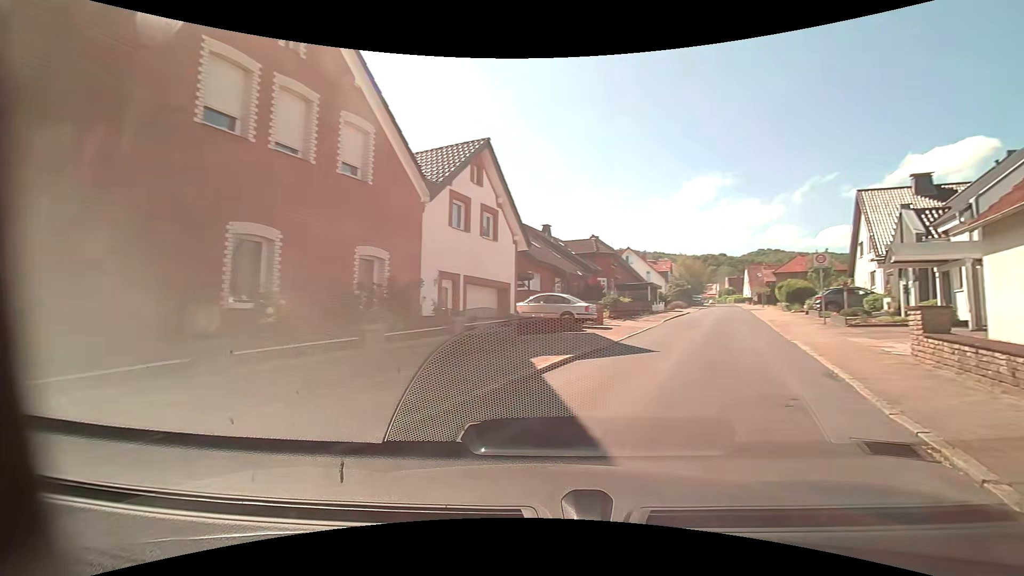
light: Day
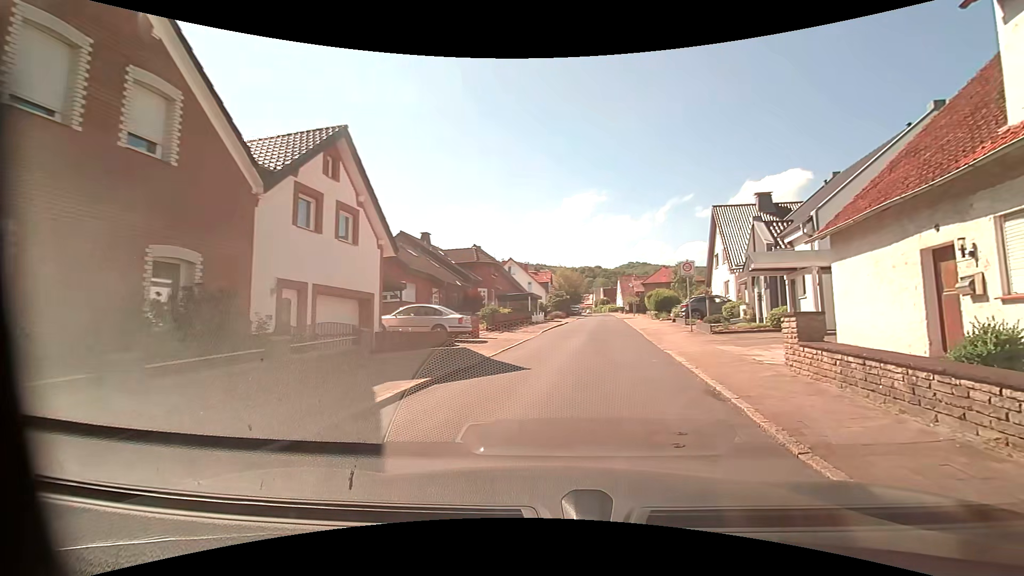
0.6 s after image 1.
(+0.4, +2.2) m; +14°
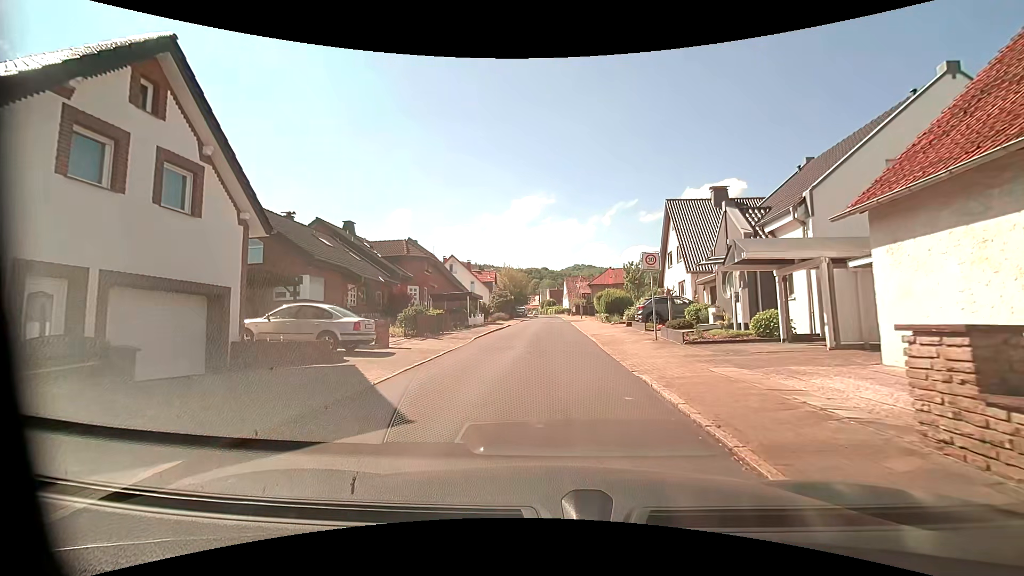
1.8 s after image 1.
(+0.6, +5.1) m; +8°
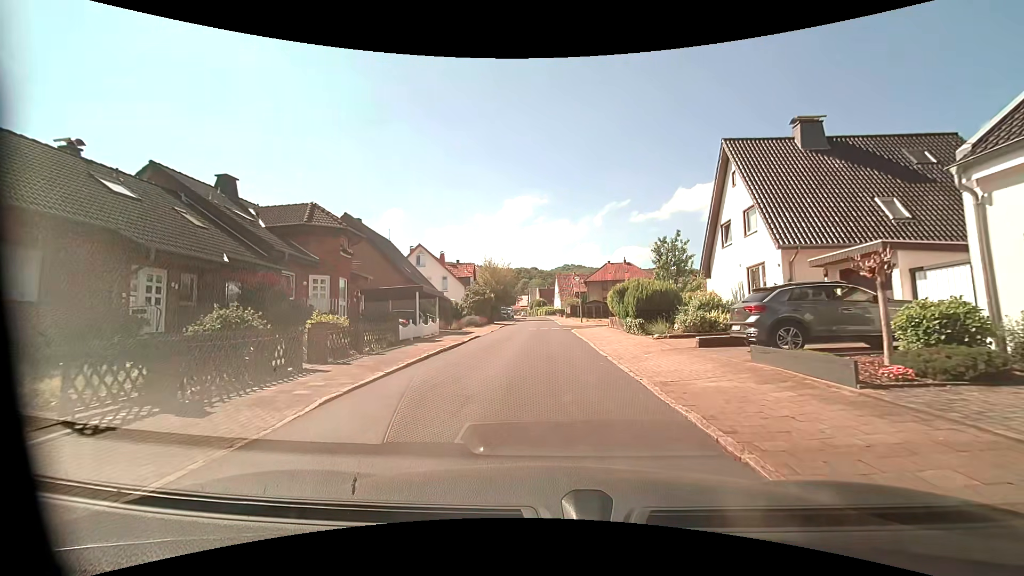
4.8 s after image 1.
(0.0, +14.9) m; +1°
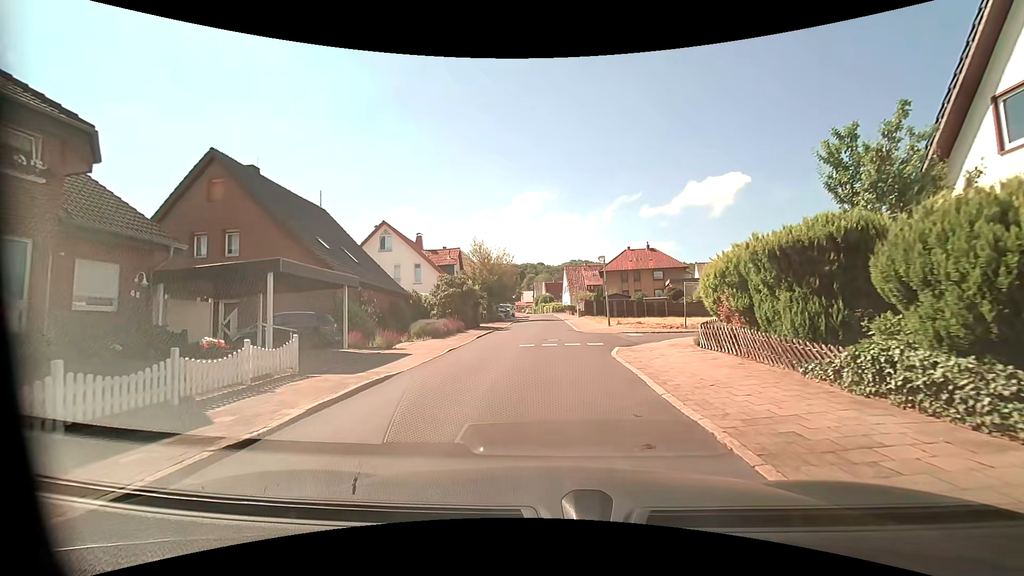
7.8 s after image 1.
(+0.1, +16.1) m; 0°
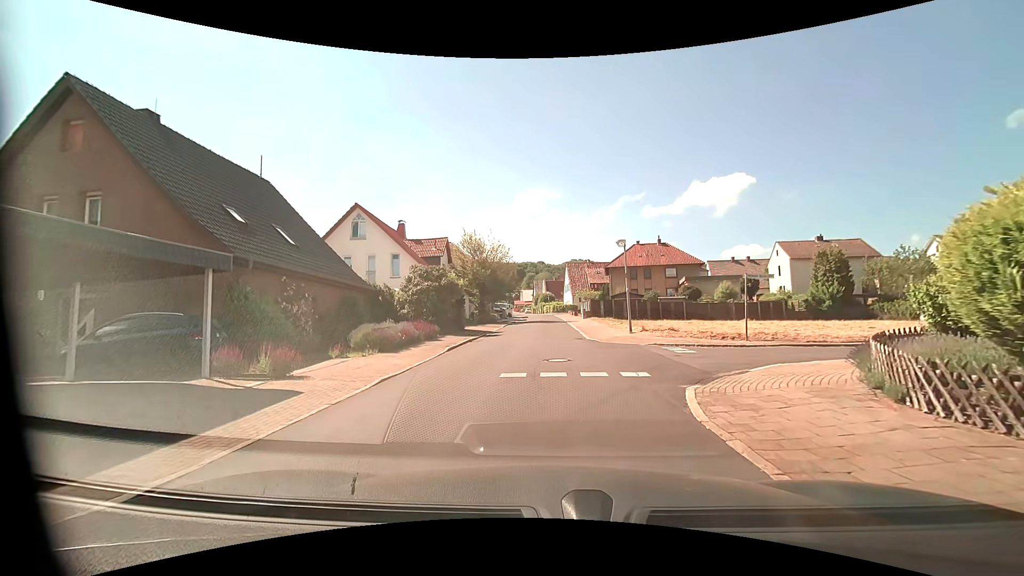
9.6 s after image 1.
(-0.1, +7.1) m; 0°
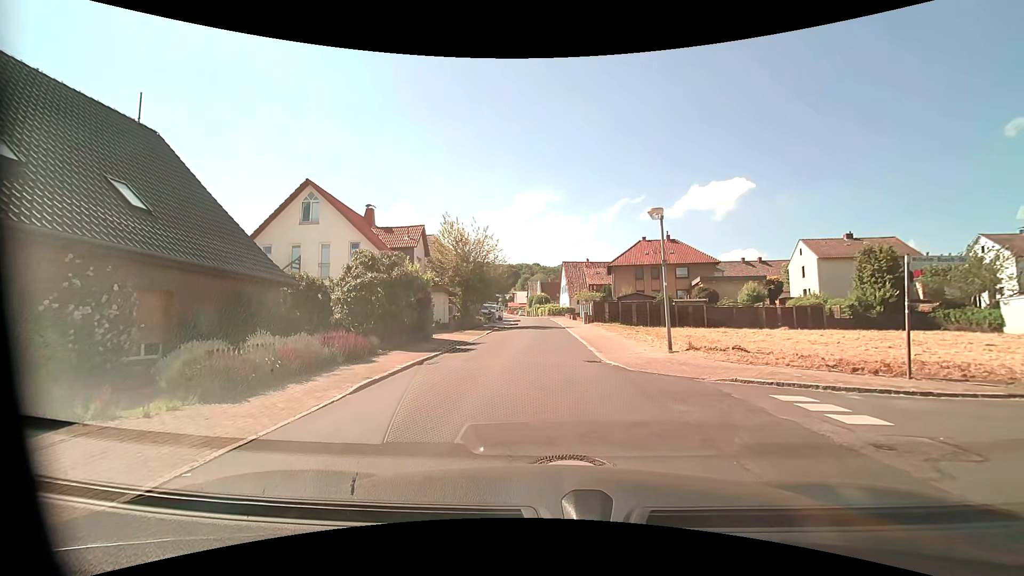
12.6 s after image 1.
(0.0, +7.7) m; 0°
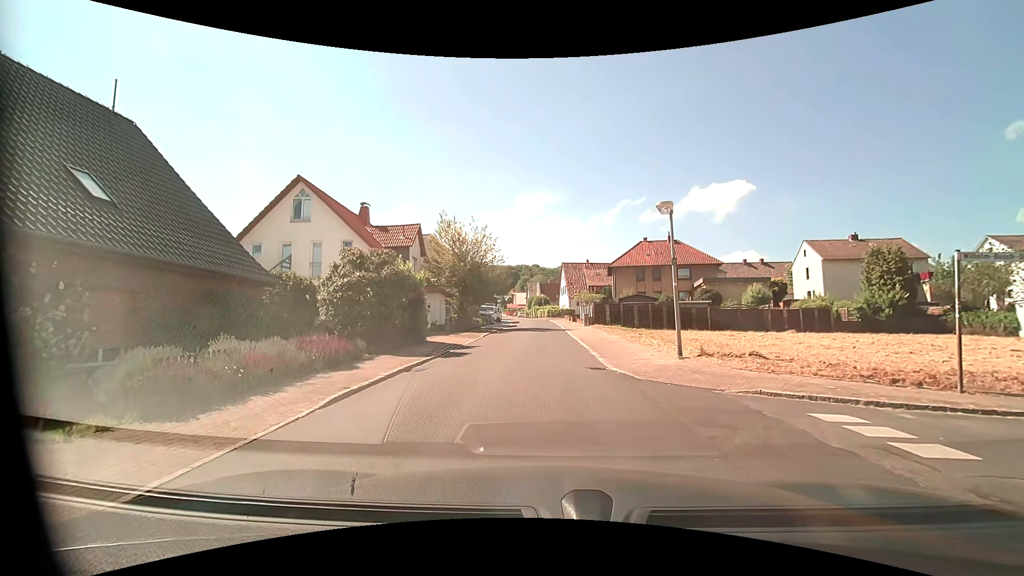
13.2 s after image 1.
(0.0, +1.1) m; -1°
(0, +10) (0, +20) (+1, +30) (+1, +40) (+1, +50) (+1, +60) (0, +70) (0, +80) (-1, +90) (-2, +100) m
